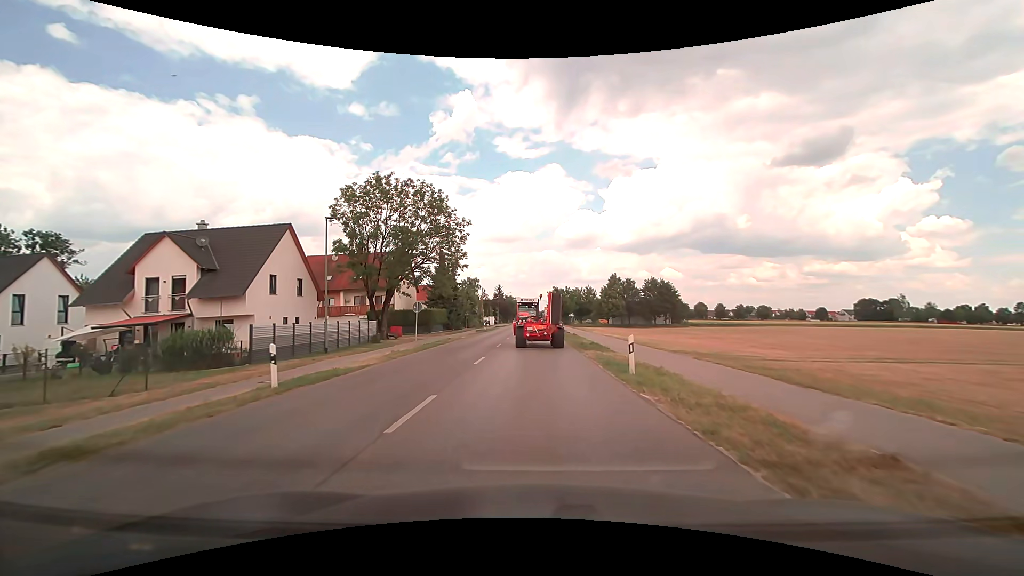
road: tertiary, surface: asphalt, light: Day
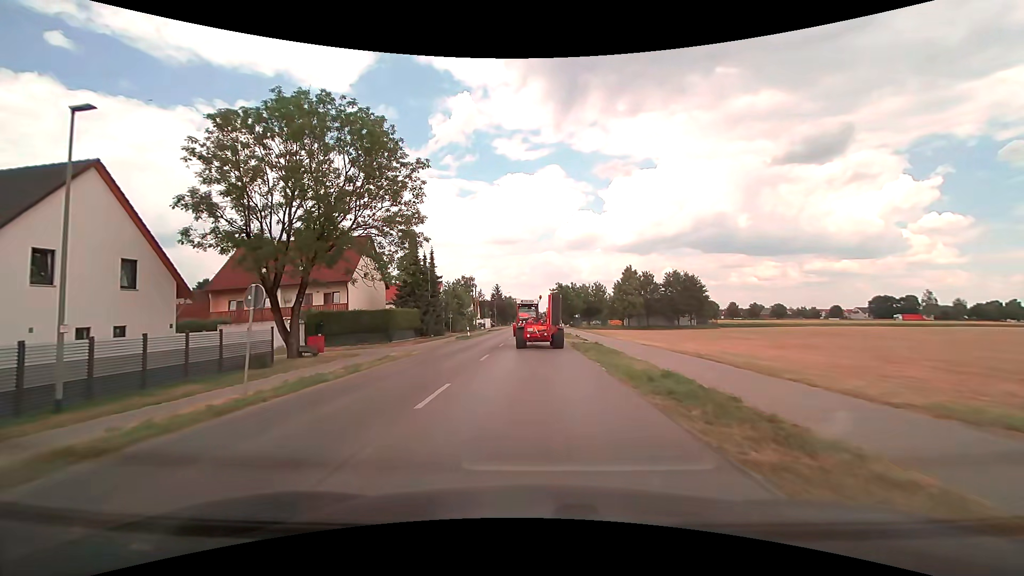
(0.0, +16.2) m; 0°
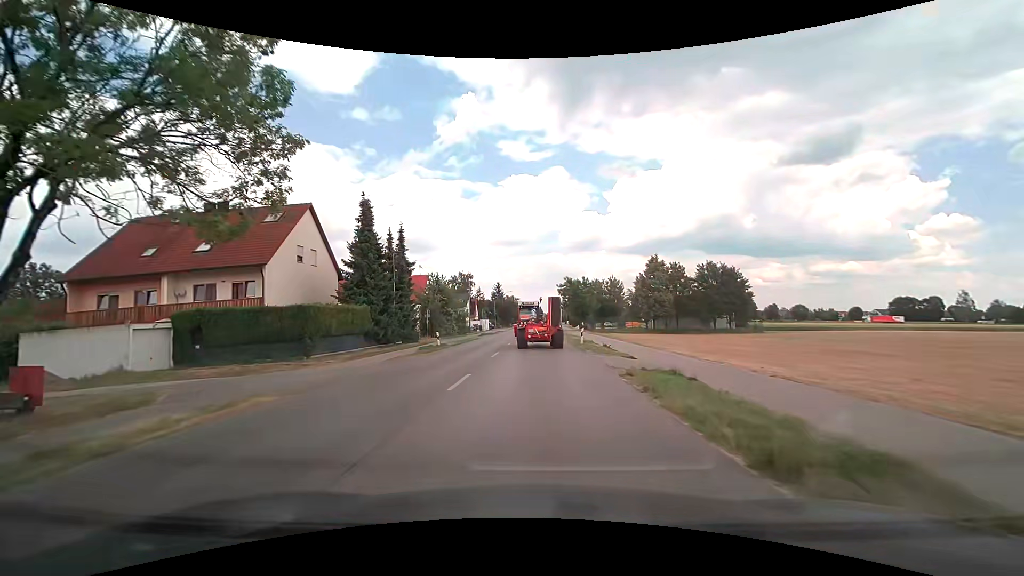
(0.0, +15.9) m; 0°
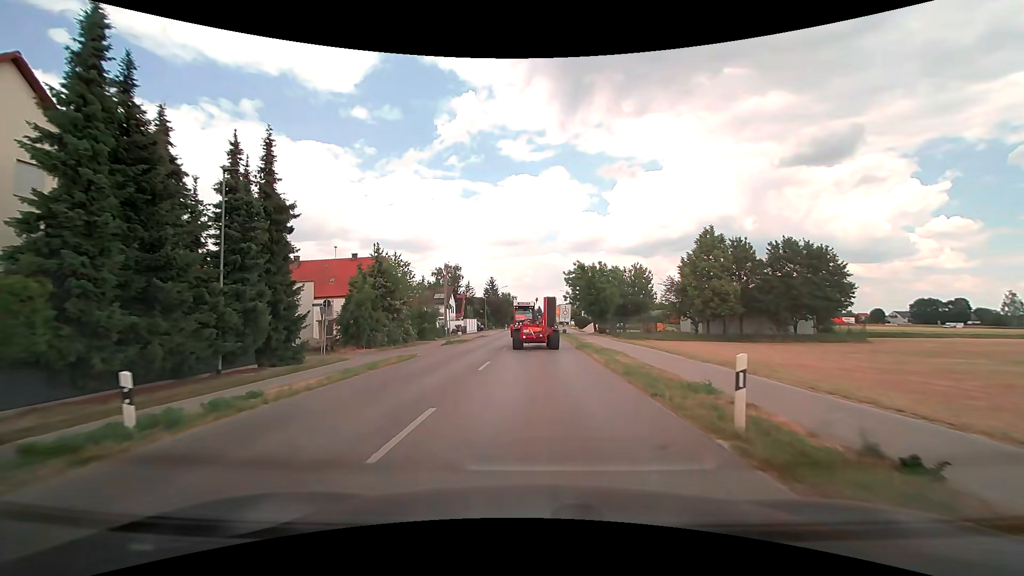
(0.0, +23.0) m; 0°
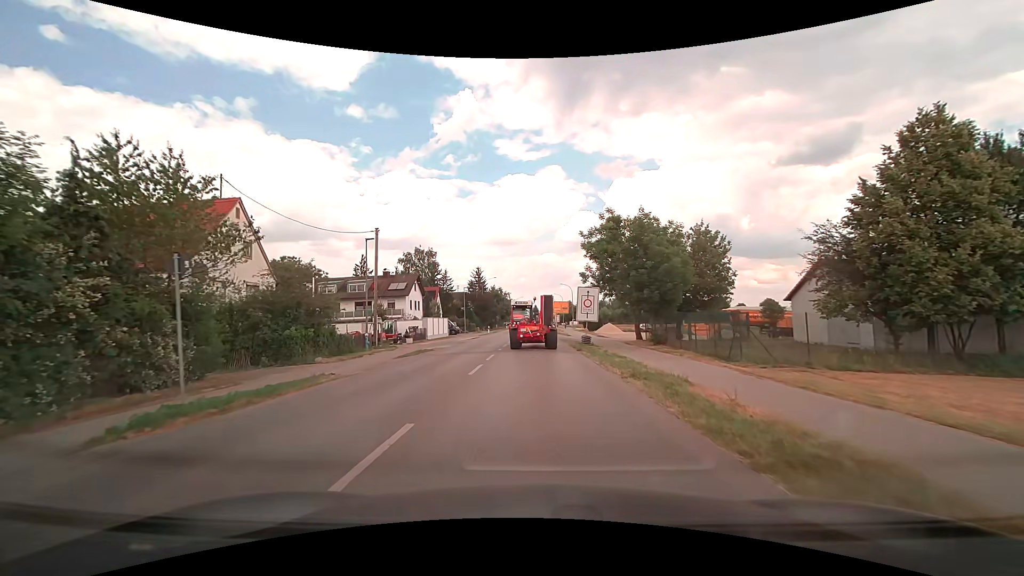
(+0.1, +28.1) m; 0°
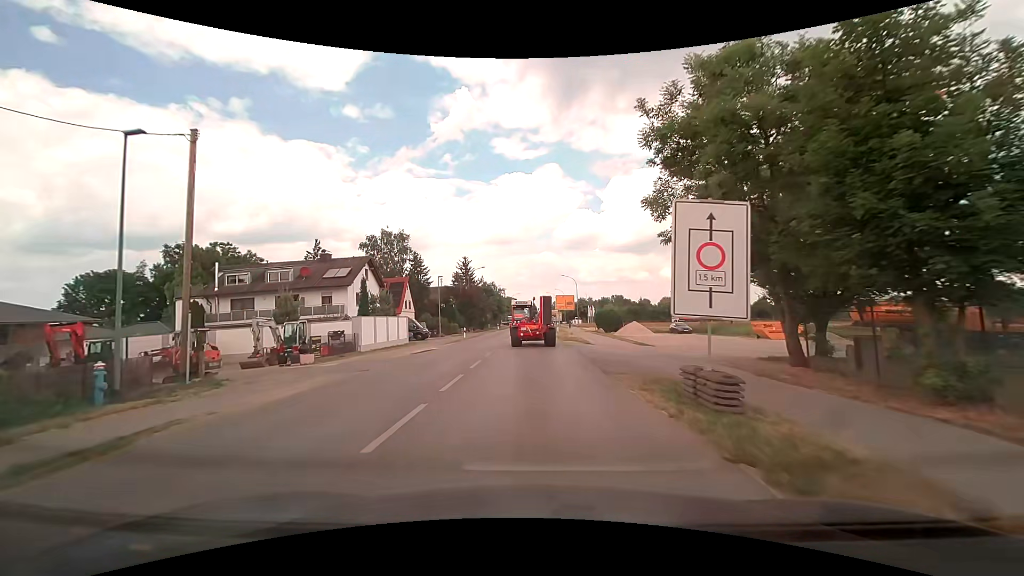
(+0.2, +21.0) m; 0°
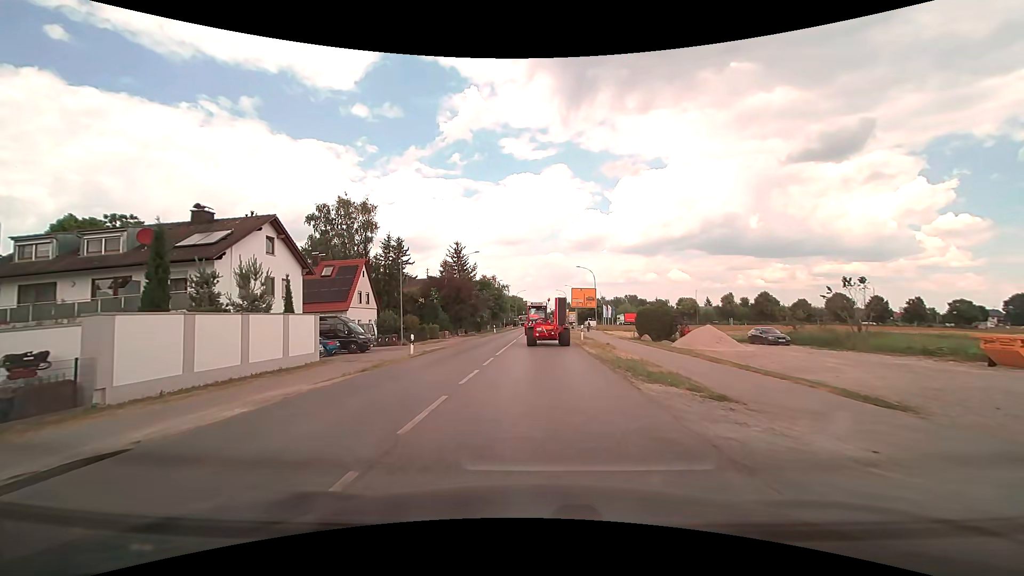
(-0.1, +21.6) m; 0°
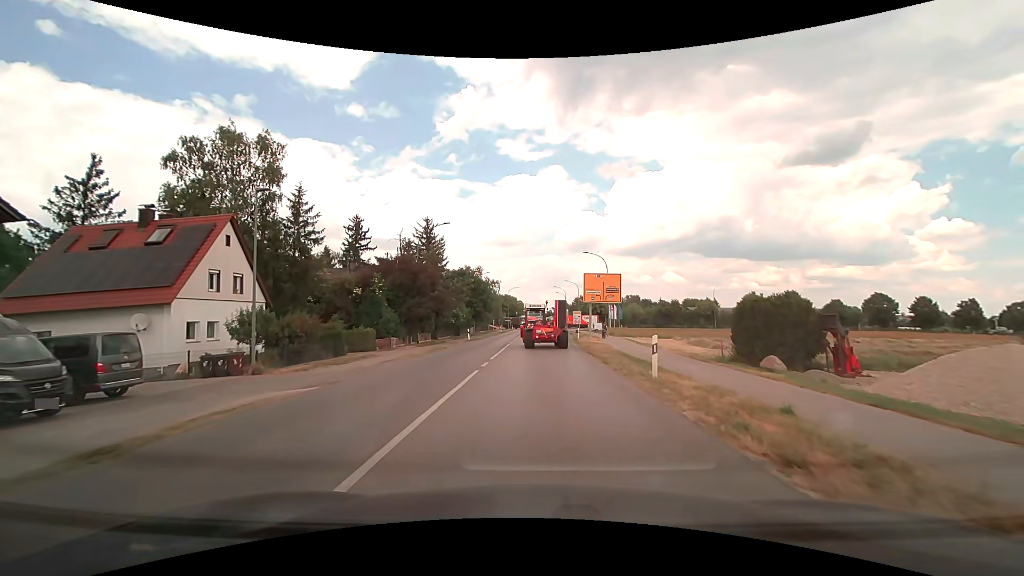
(-0.1, +22.1) m; 0°
(0, +10) (0, +20) (0, +30) (0, +40) (+1, +50) (0, +60) (0, +70) (0, +80) (0, +90) (0, +100) m
